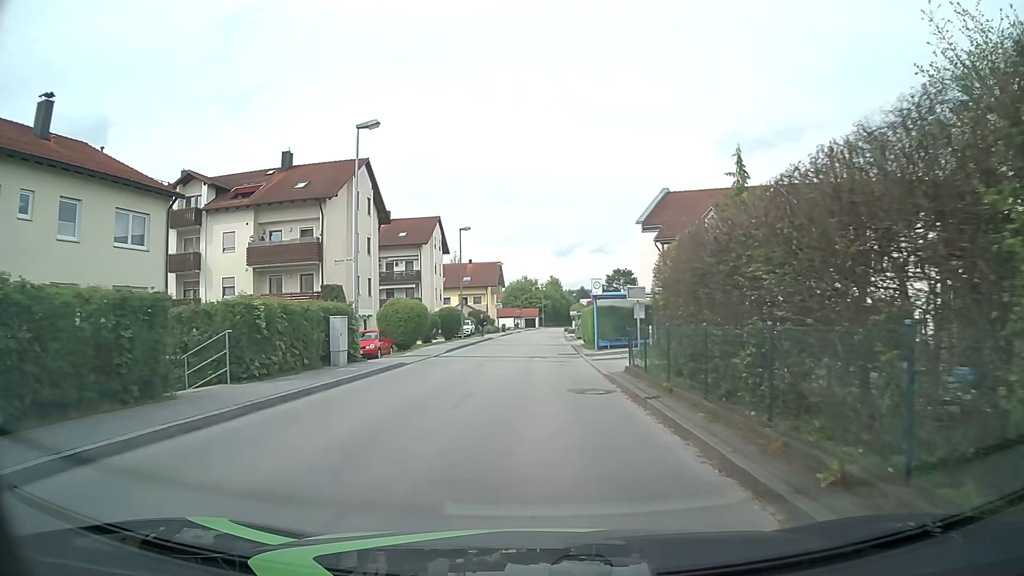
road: unclassified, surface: asphalt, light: Day
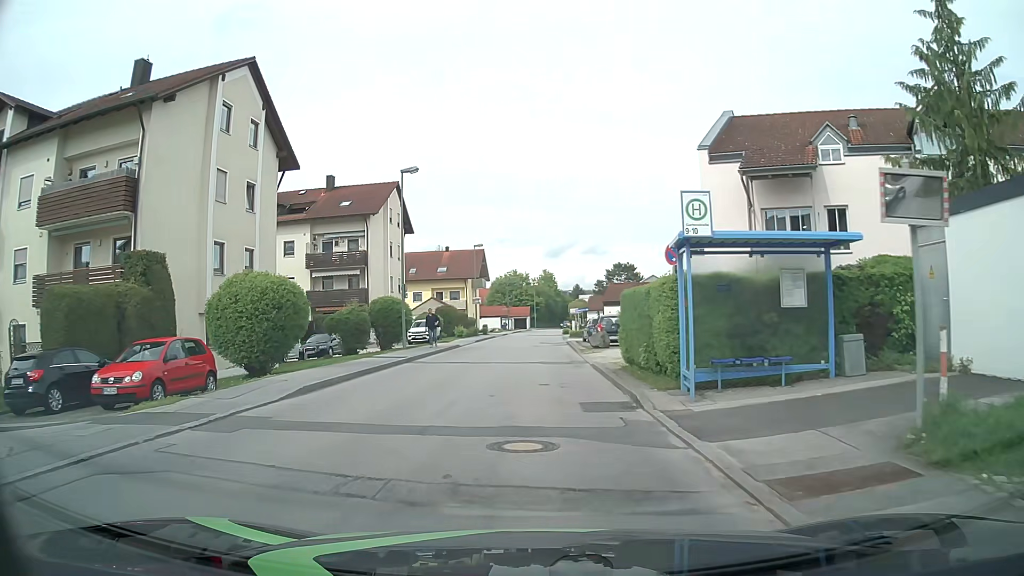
(+0.2, +19.3) m; +1°
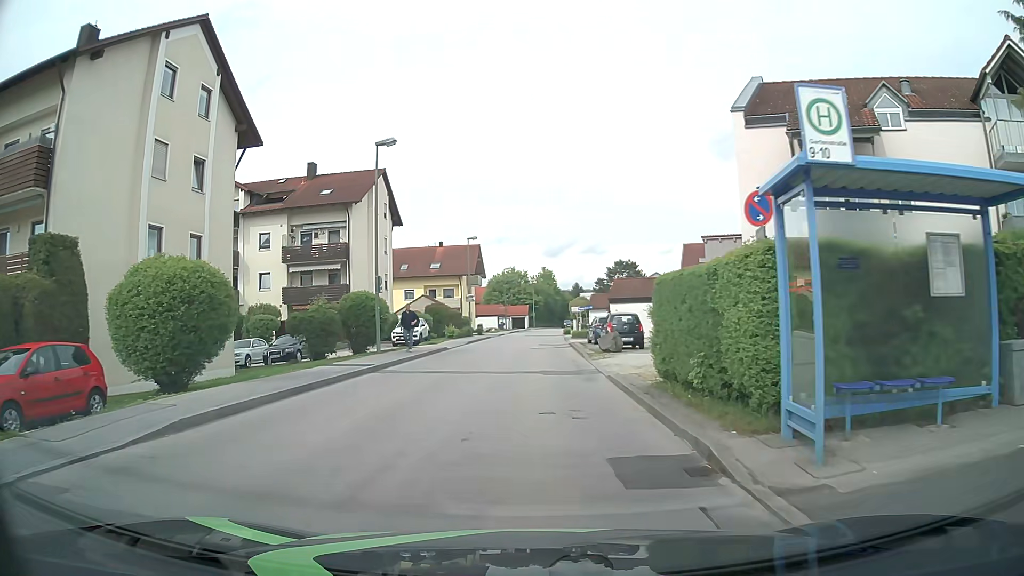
(0.0, +4.8) m; 0°
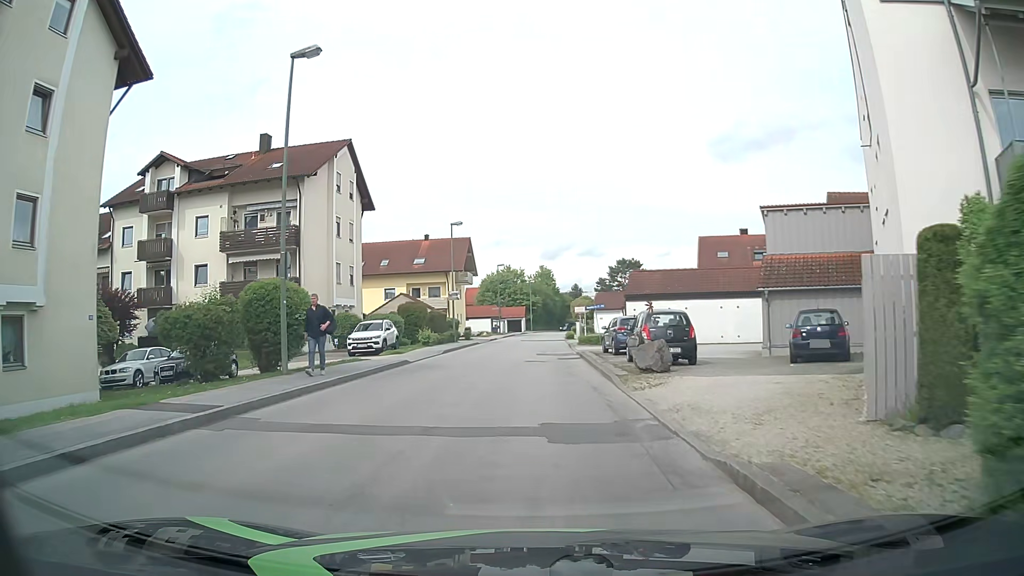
(+0.1, +9.5) m; +1°
(0, +10) (0, +20) (0, +30) (0, +40) (0, +50) (+1, +60) (+1, +70) (+2, +80) (+2, +90) (+3, +100) m
